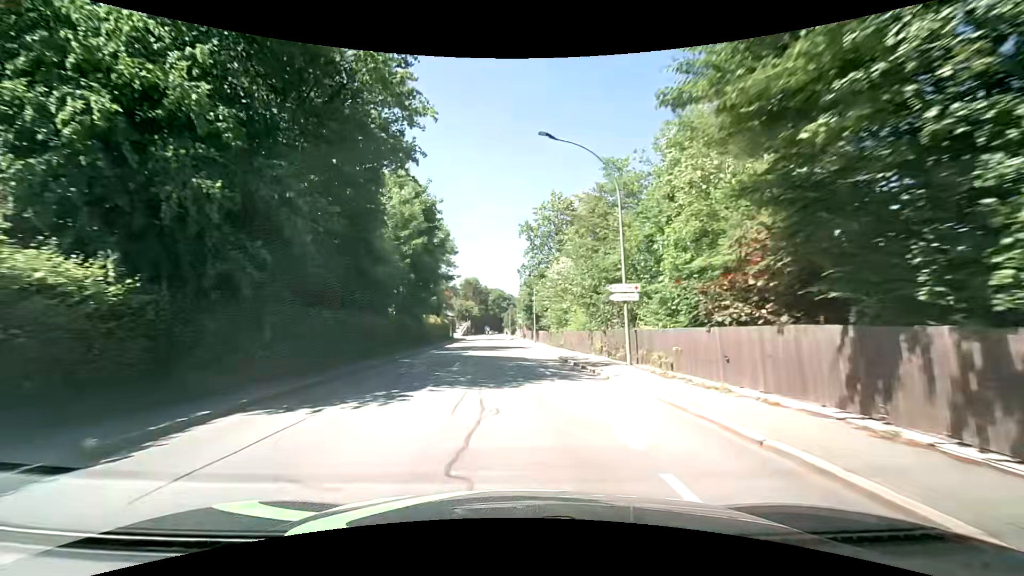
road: tertiary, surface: asphalt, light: Day
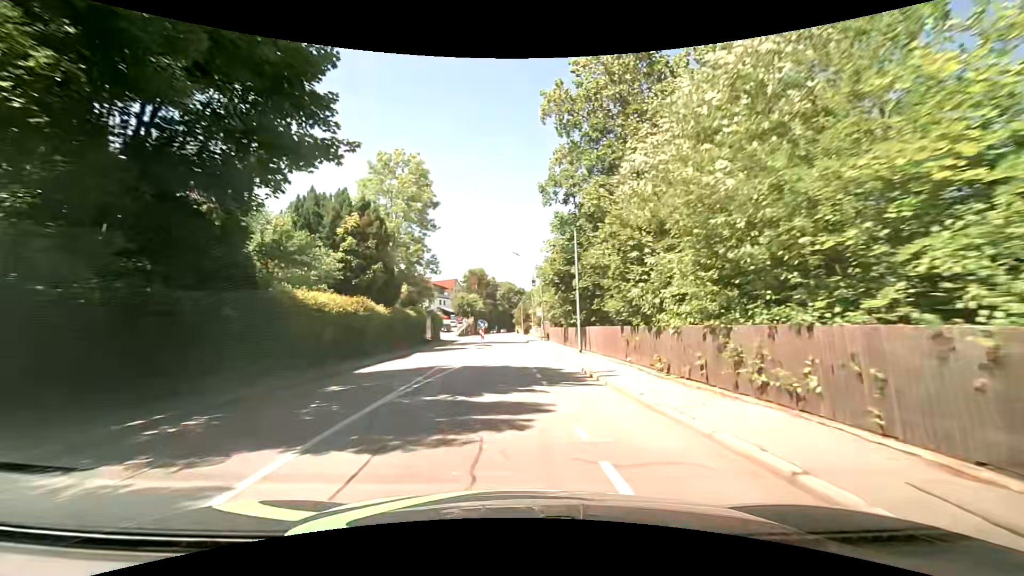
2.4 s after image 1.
(-0.9, +29.8) m; -2°
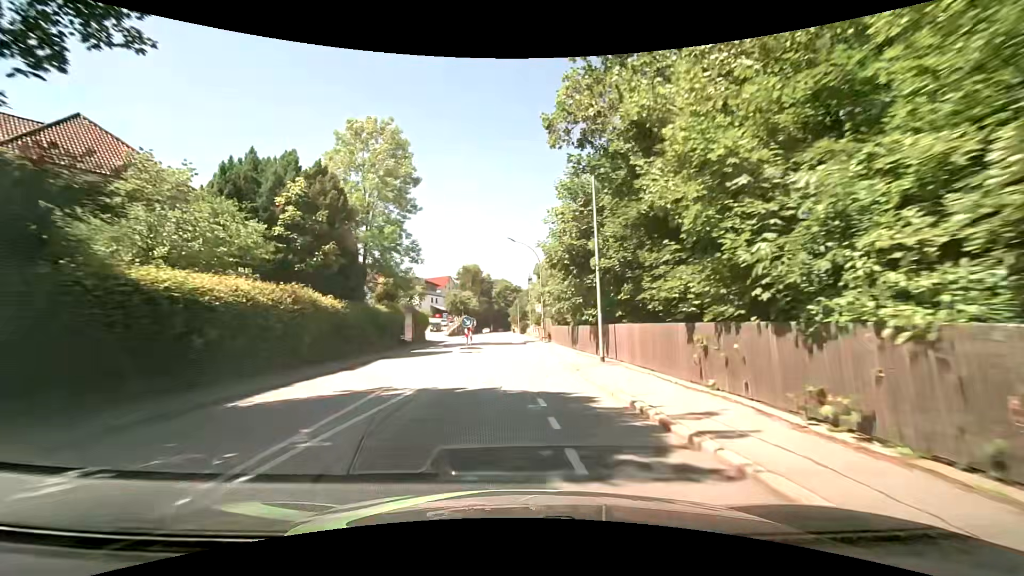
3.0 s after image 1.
(0.0, +7.5) m; 0°
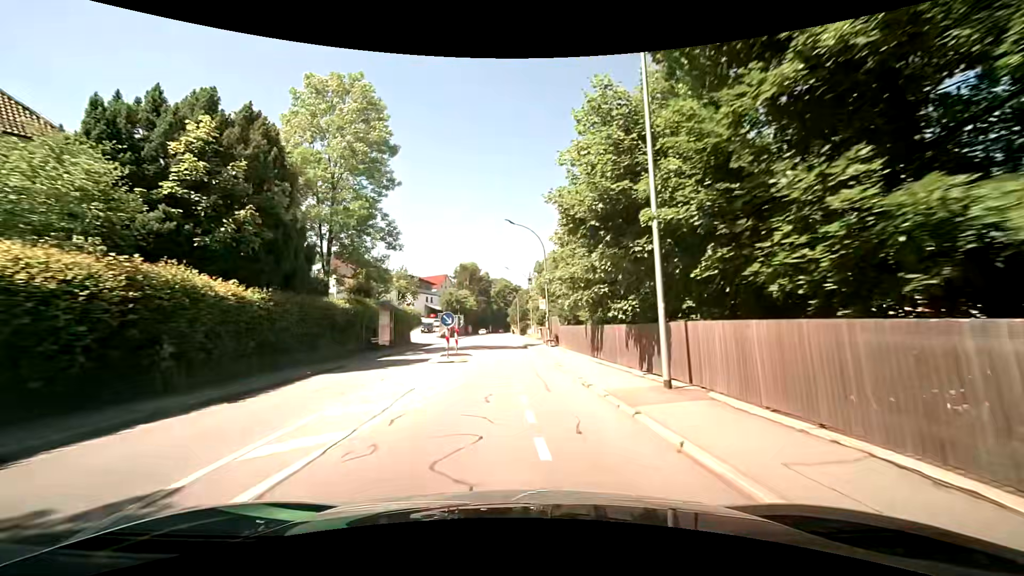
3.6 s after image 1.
(0.0, +7.5) m; -1°
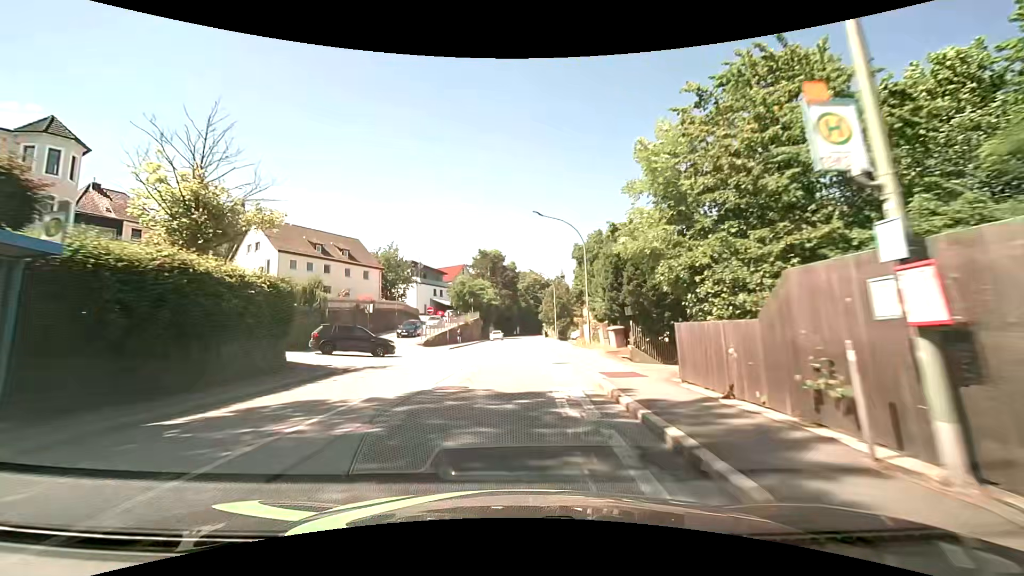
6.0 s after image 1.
(-0.2, +30.4) m; -2°
